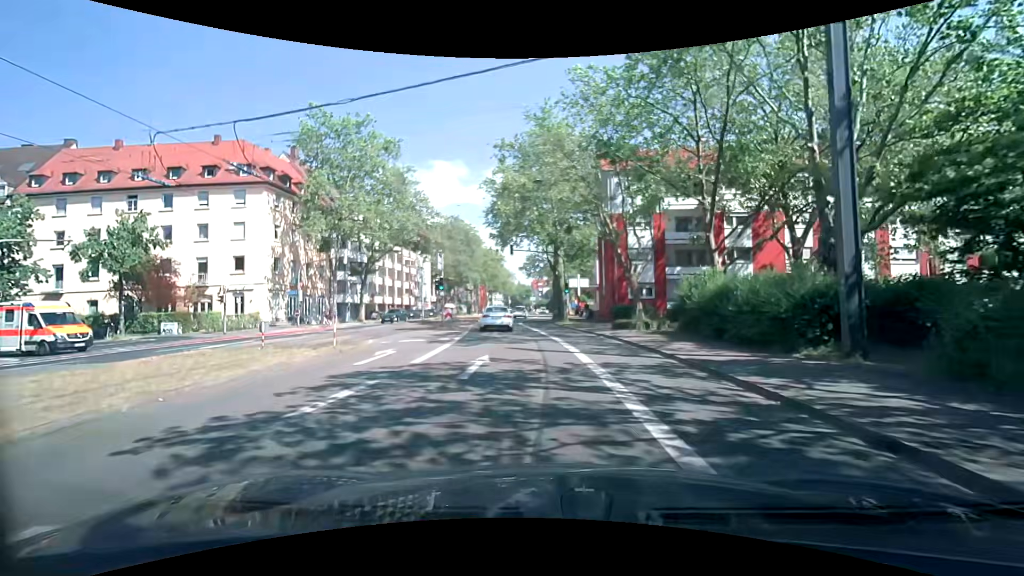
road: secondary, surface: asphalt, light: Day
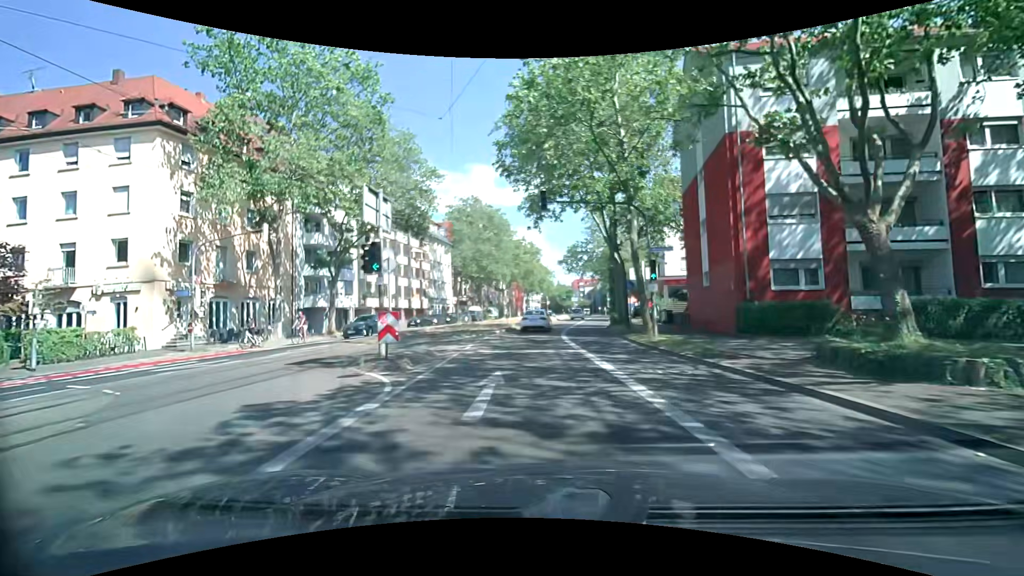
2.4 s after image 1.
(-0.8, +18.1) m; -5°
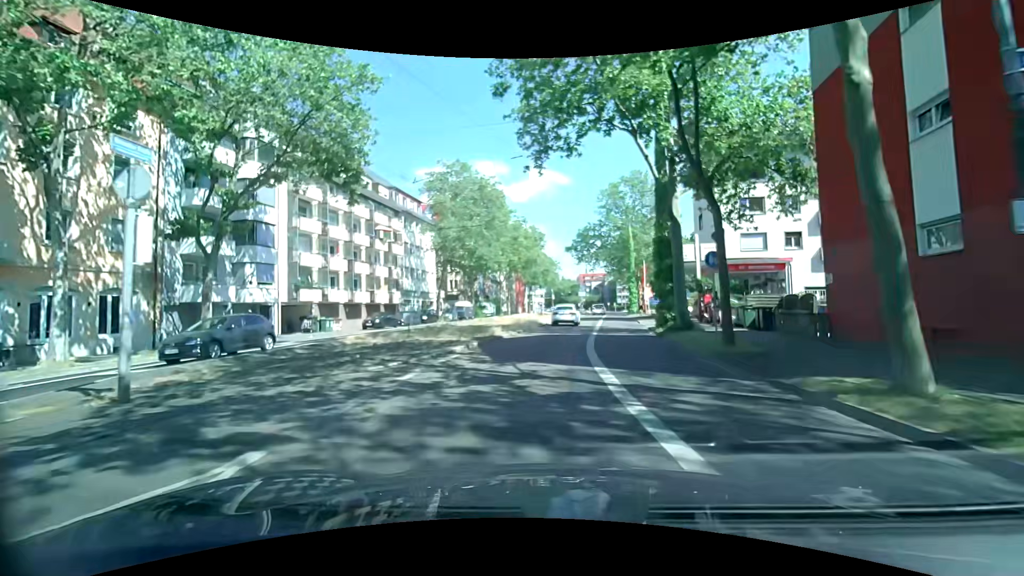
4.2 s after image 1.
(0.0, +15.2) m; -1°
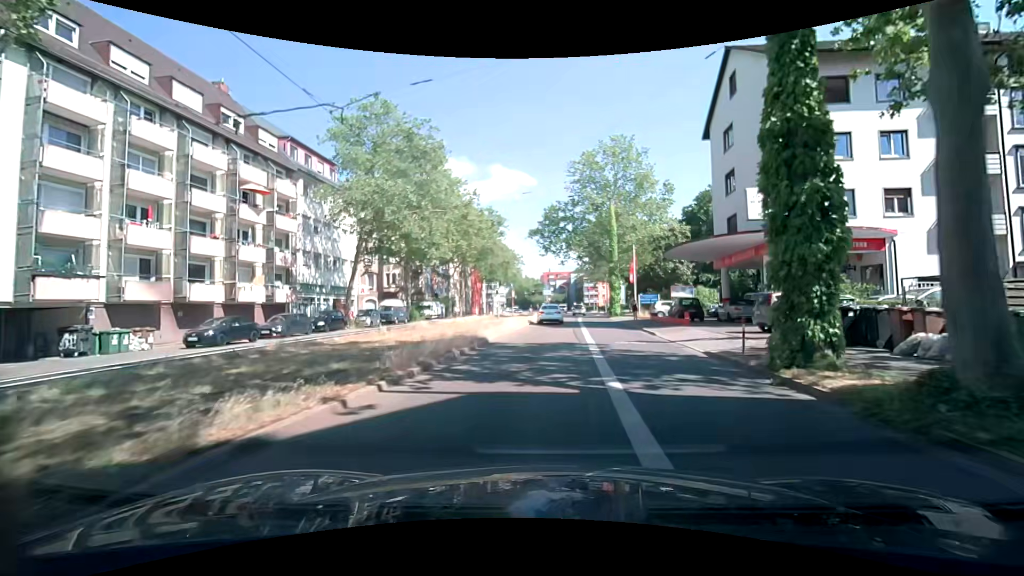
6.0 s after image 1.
(+0.8, +16.0) m; +5°
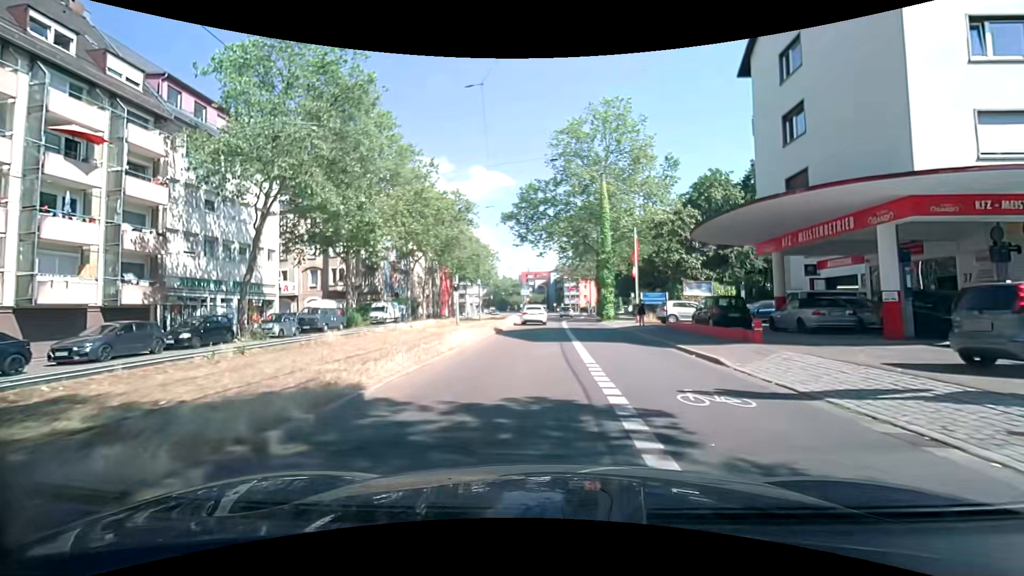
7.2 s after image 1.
(+0.3, +10.7) m; +2°
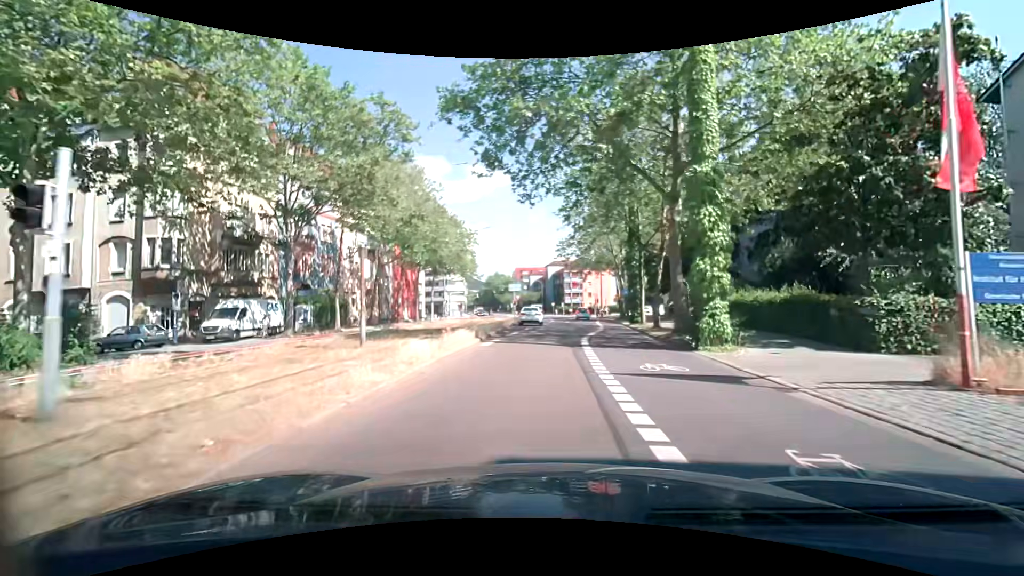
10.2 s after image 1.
(+0.1, +26.9) m; 0°
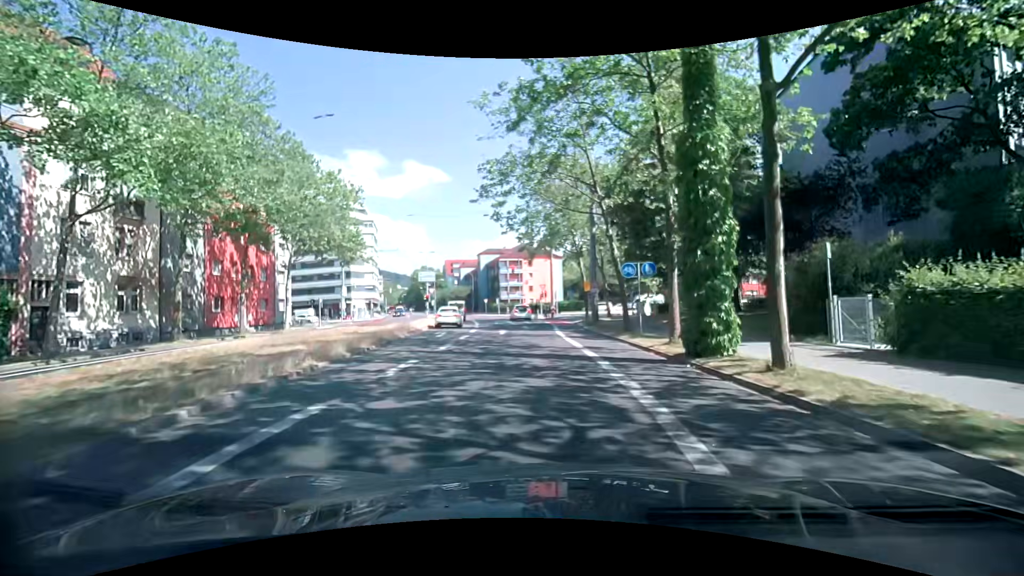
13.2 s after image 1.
(+1.3, +25.5) m; +8°
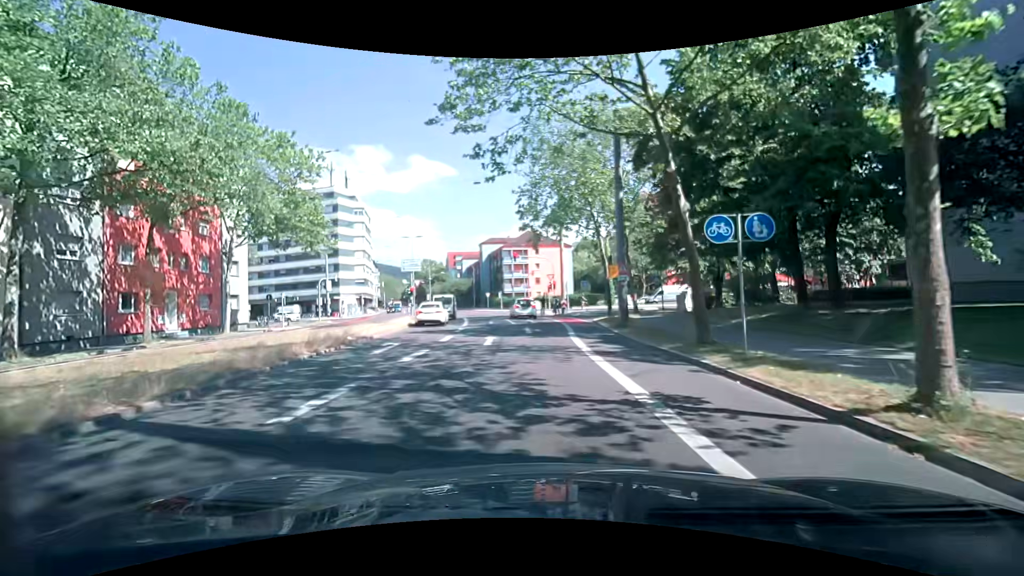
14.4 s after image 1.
(-0.1, +9.8) m; -2°
(0, +10) (0, +20) (0, +30) (+3, +39) (+9, +48) (+16, +55) (+24, +60) (+33, +65) (+42, +70) (+50, +75) m
